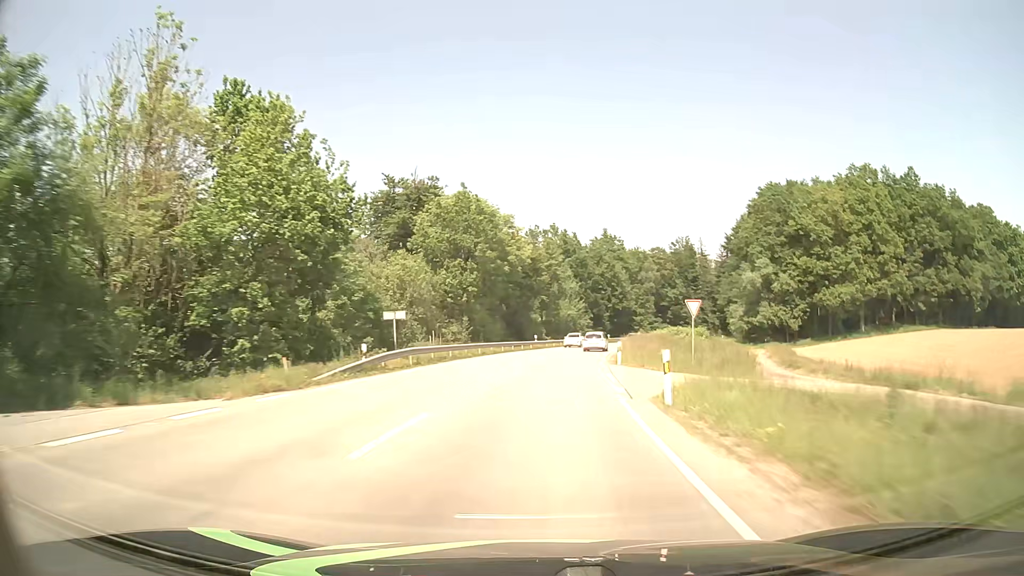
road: secondary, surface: asphalt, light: Day
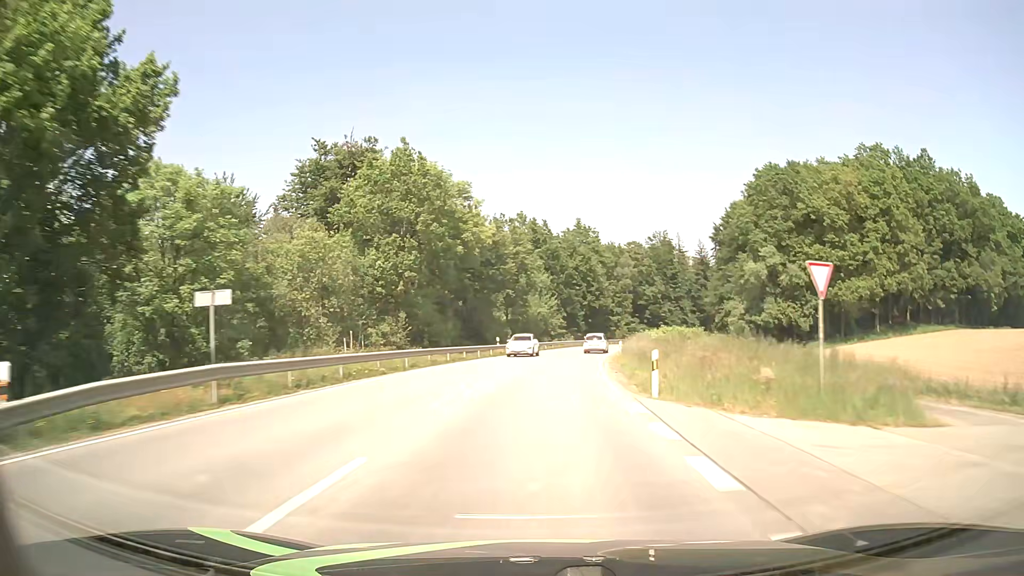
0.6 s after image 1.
(+0.5, +15.8) m; +3°
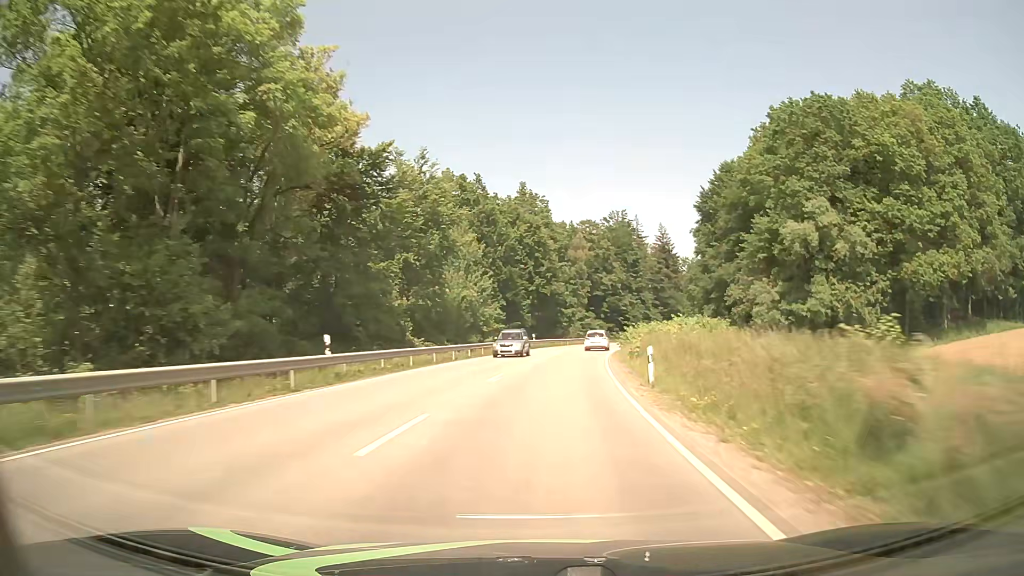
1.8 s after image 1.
(+1.3, +31.6) m; +5°
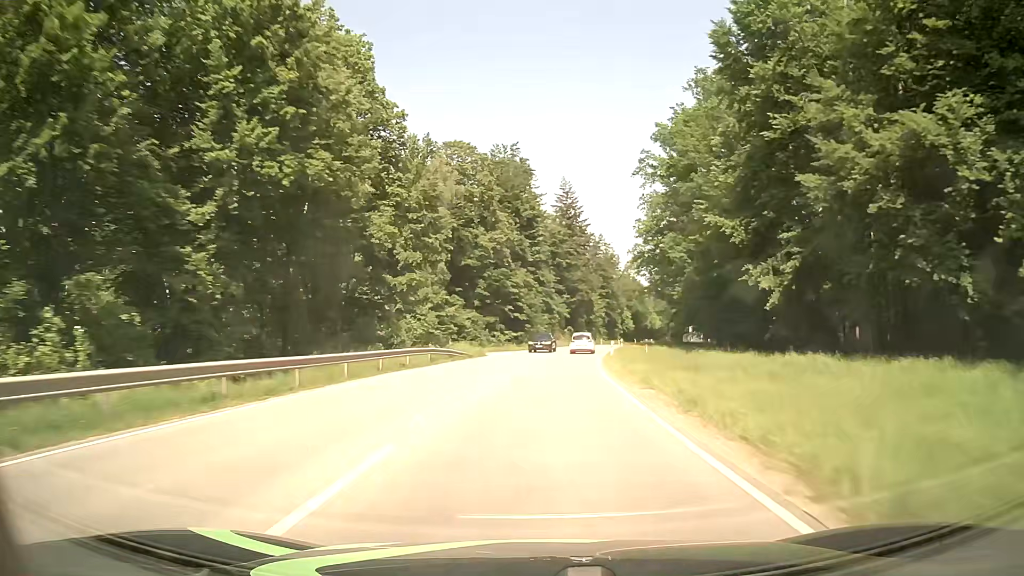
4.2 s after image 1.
(+5.6, +62.6) m; +11°
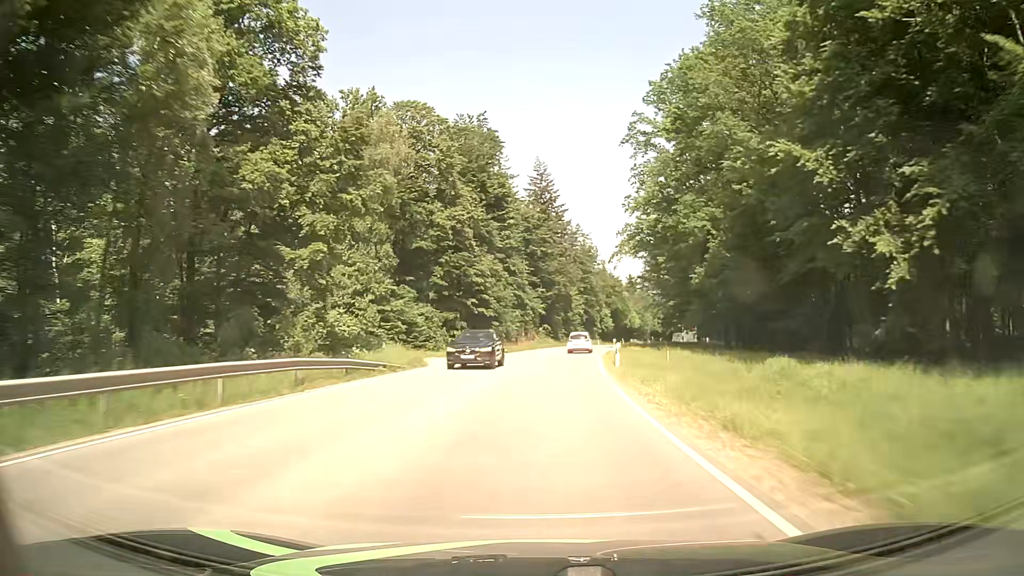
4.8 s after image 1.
(+0.4, +15.8) m; +2°
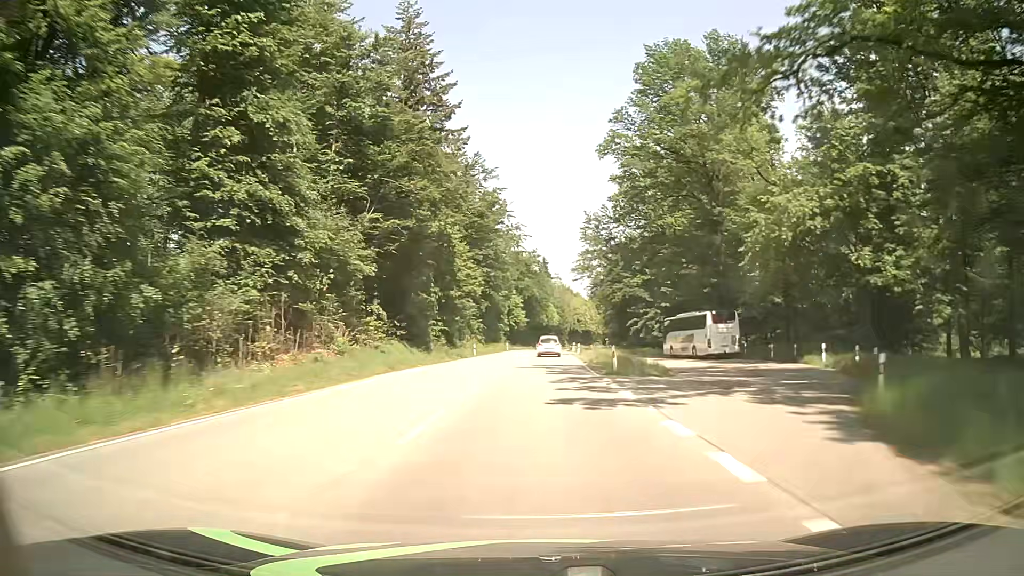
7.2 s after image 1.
(+4.7, +63.1) m; +8°
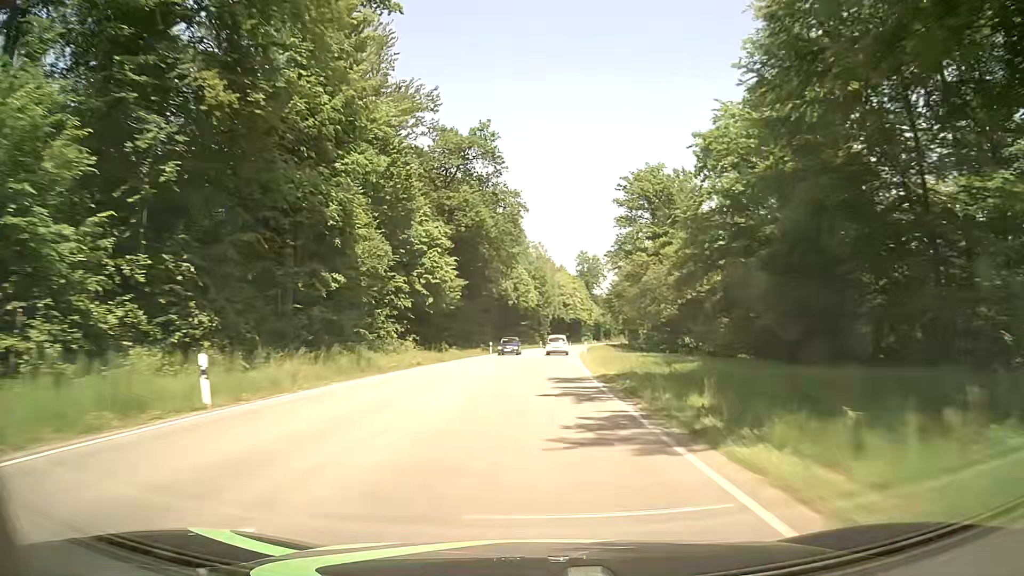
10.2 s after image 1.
(+1.8, +79.5) m; +2°
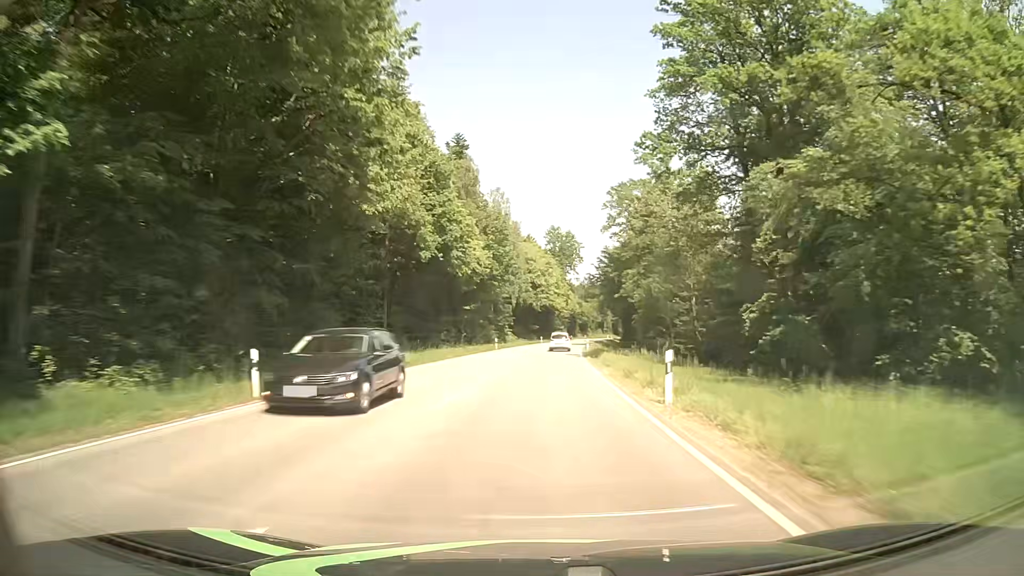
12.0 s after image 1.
(+0.9, +47.8) m; +3°
(0, +10) (0, +20) (+1, +30) (+1, +40) (+2, +50) (+2, +60) (+3, +70) (+4, +80) (+5, +90) (+6, +100) m
